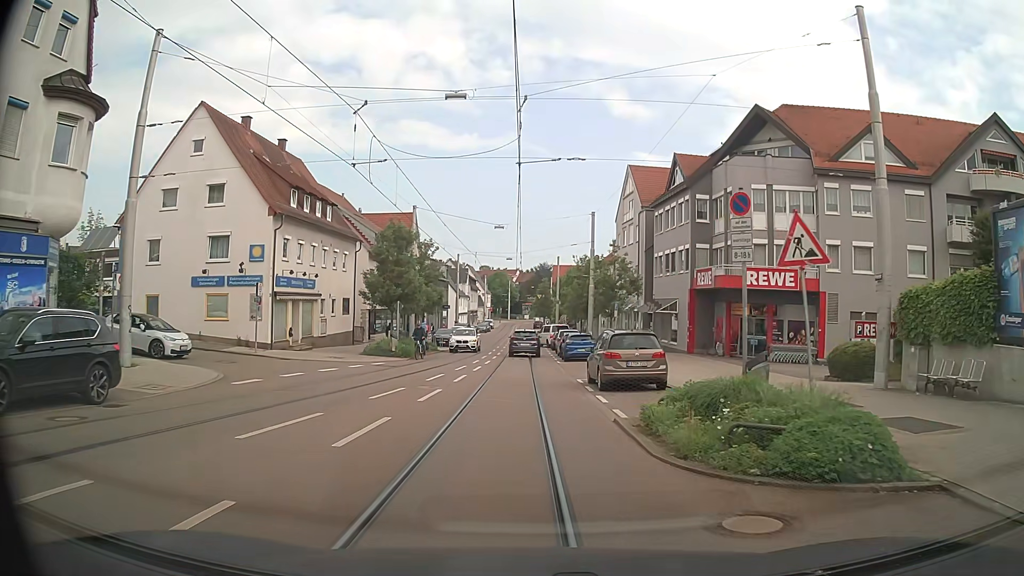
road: tertiary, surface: asphalt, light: Day
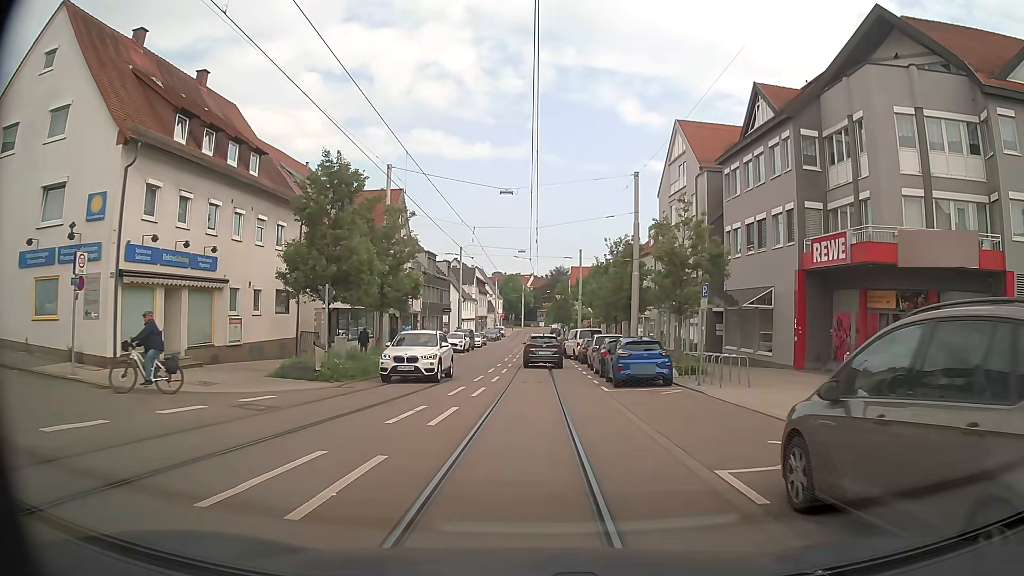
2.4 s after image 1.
(0.0, +14.8) m; 0°
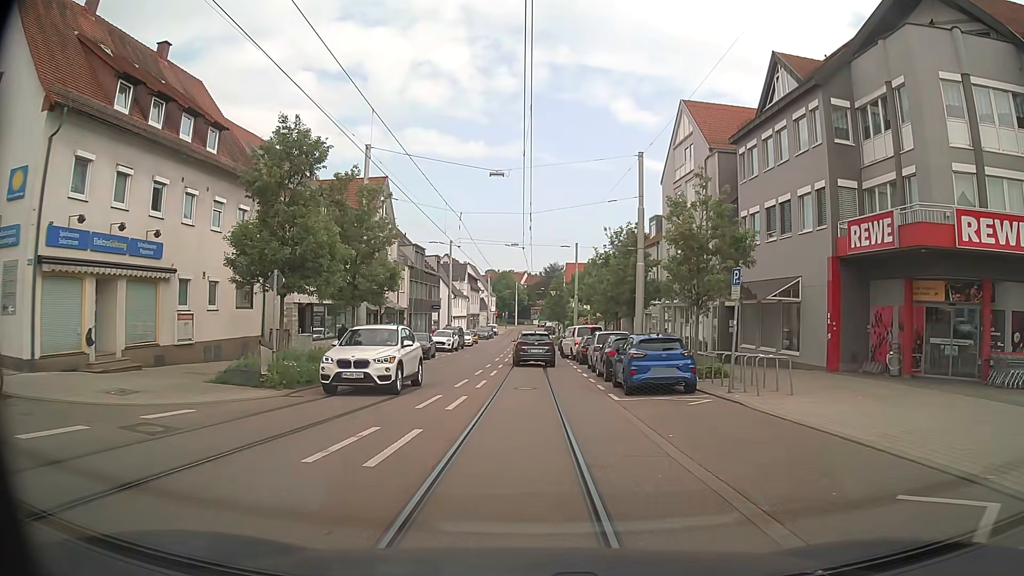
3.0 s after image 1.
(0.0, +3.7) m; 0°
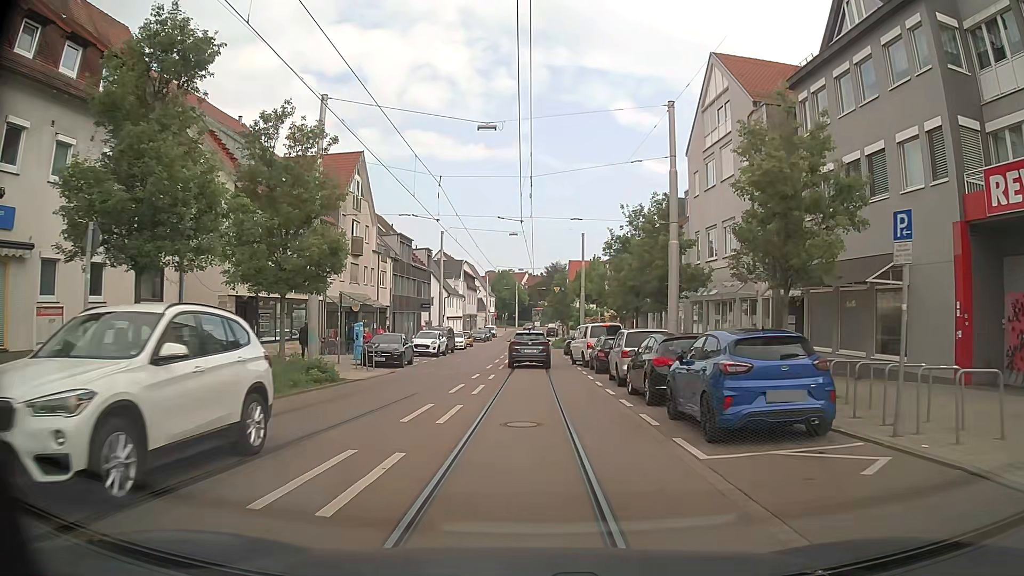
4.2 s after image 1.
(+0.1, +7.9) m; 0°
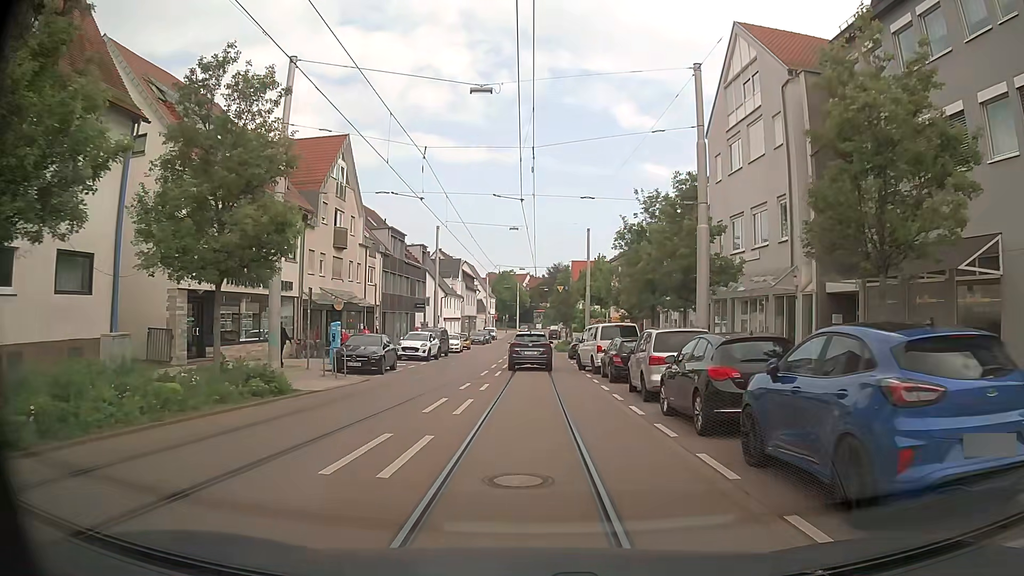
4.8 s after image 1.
(0.0, +4.3) m; 0°
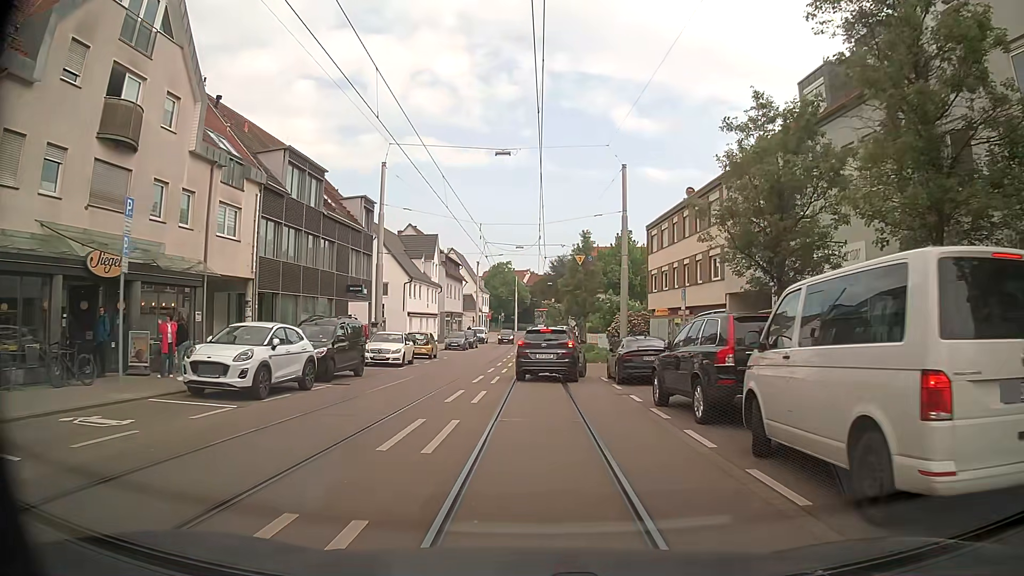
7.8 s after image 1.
(+0.2, +22.8) m; +1°
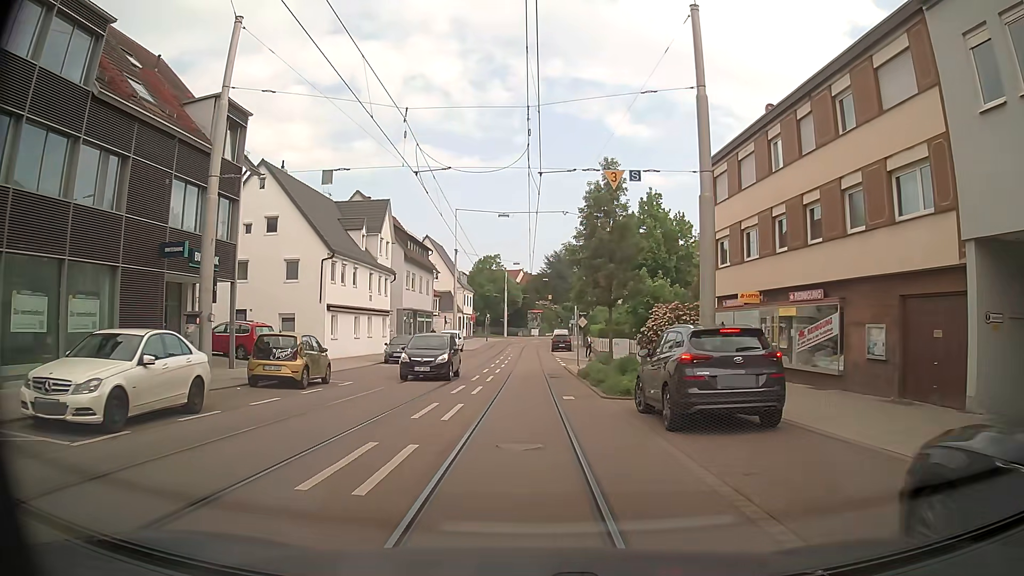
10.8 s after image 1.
(+0.3, +19.4) m; 0°
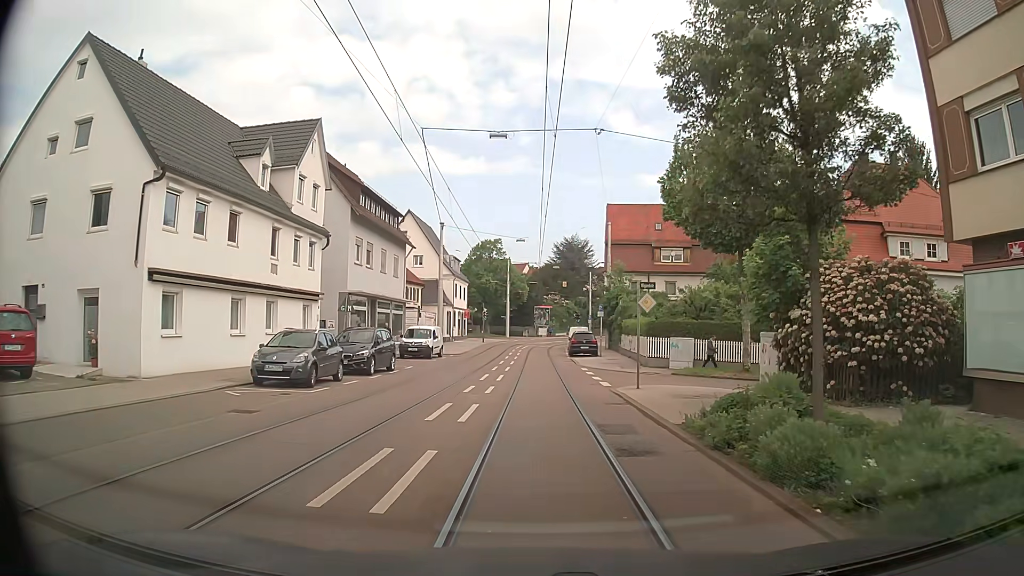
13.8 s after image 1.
(-0.3, +17.9) m; 0°
